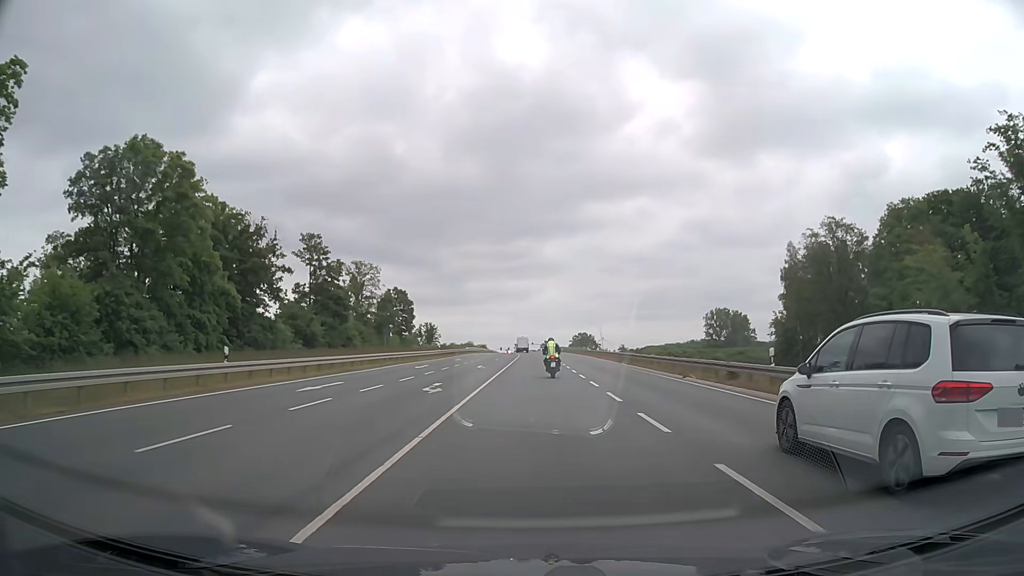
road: secondary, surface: asphalt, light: Day
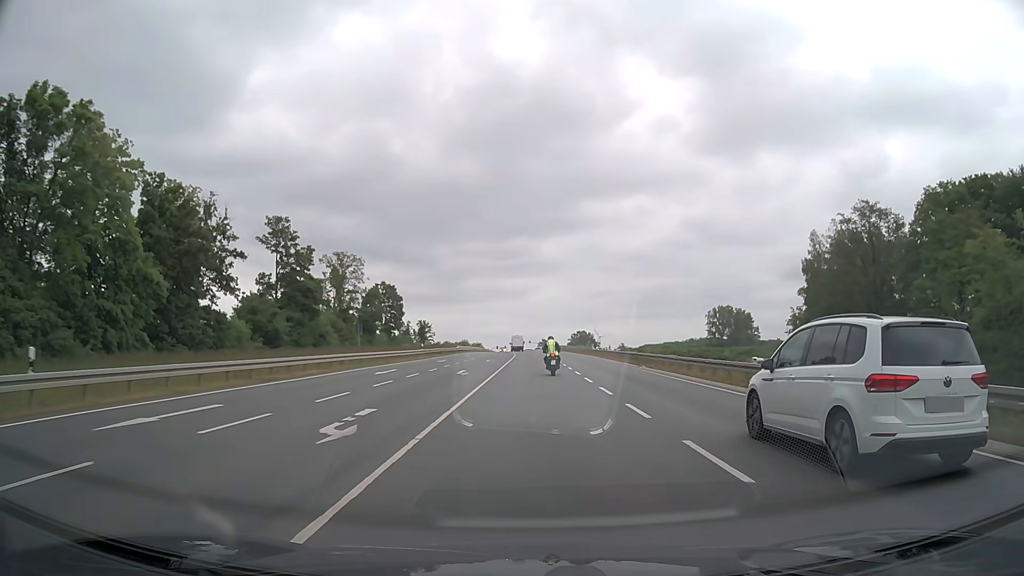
(0.0, +9.8) m; 0°
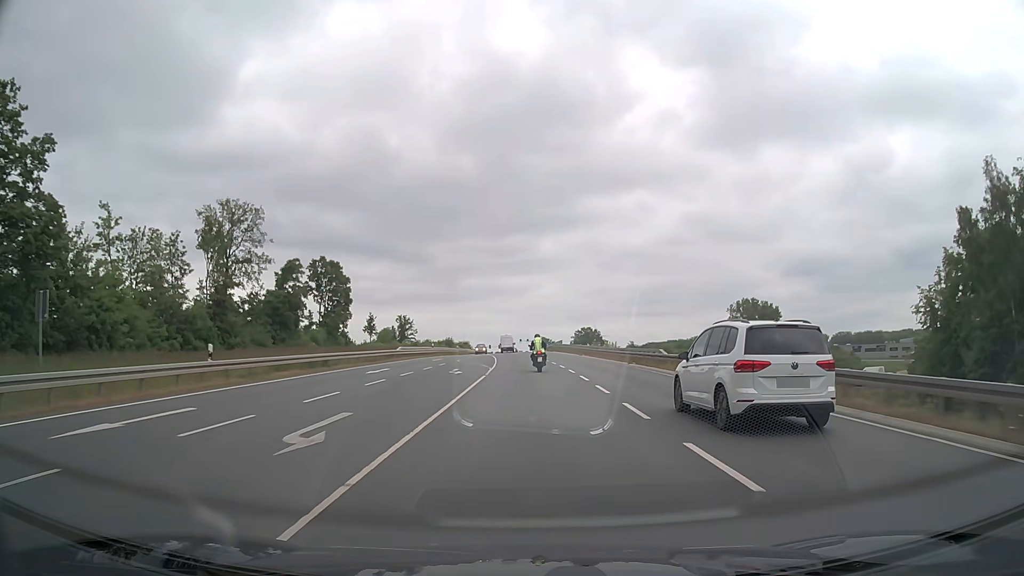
(+0.2, +41.2) m; 0°
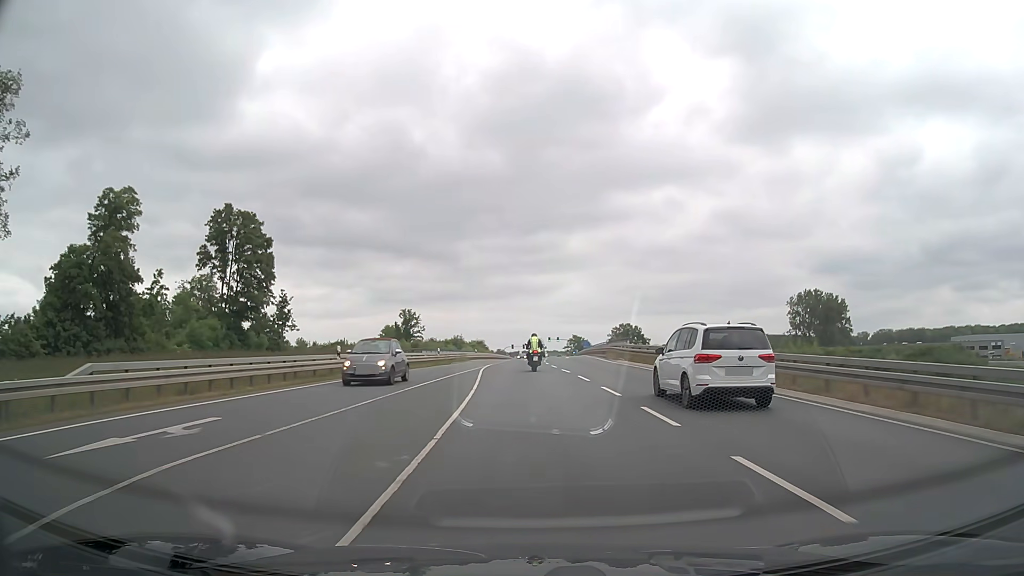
(-0.8, +41.6) m; -2°
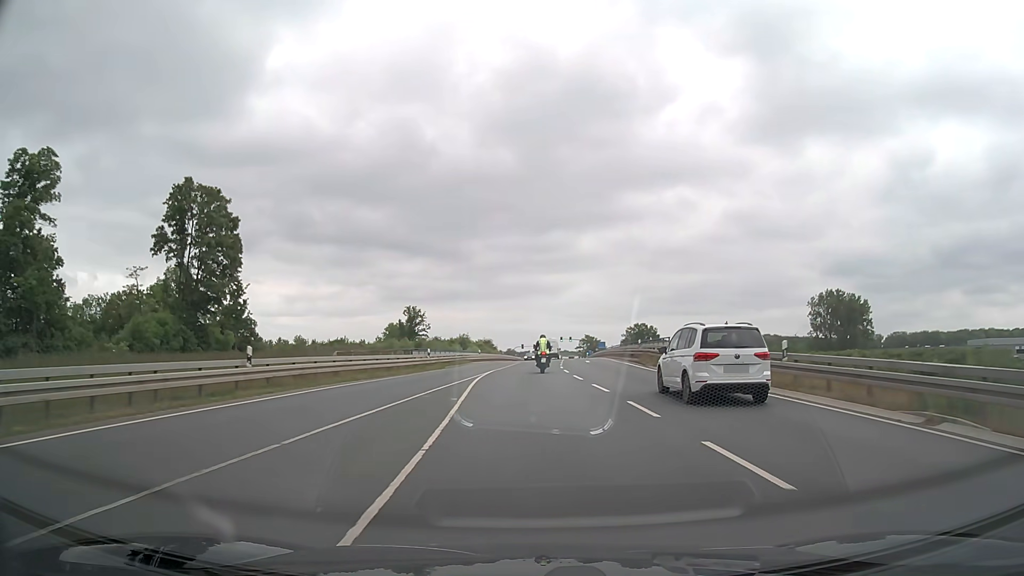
(-0.1, +10.3) m; -1°
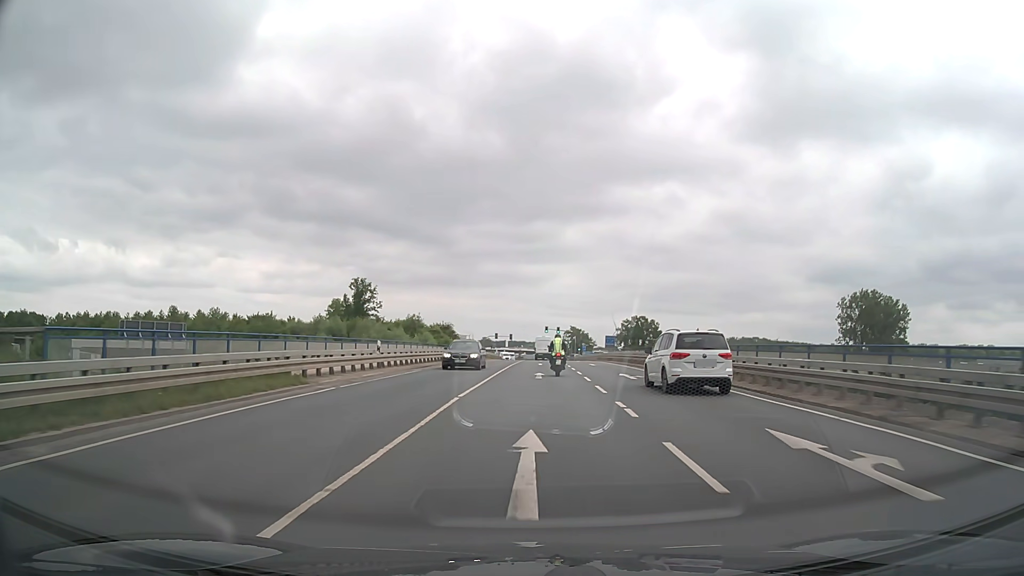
(+0.1, +40.4) m; +2°
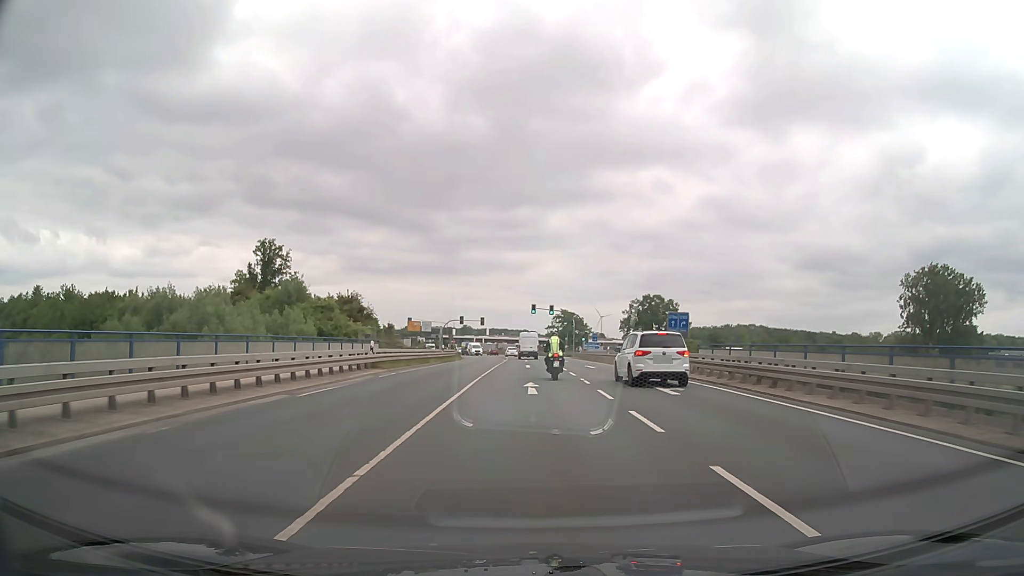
(+0.9, +47.9) m; +2°
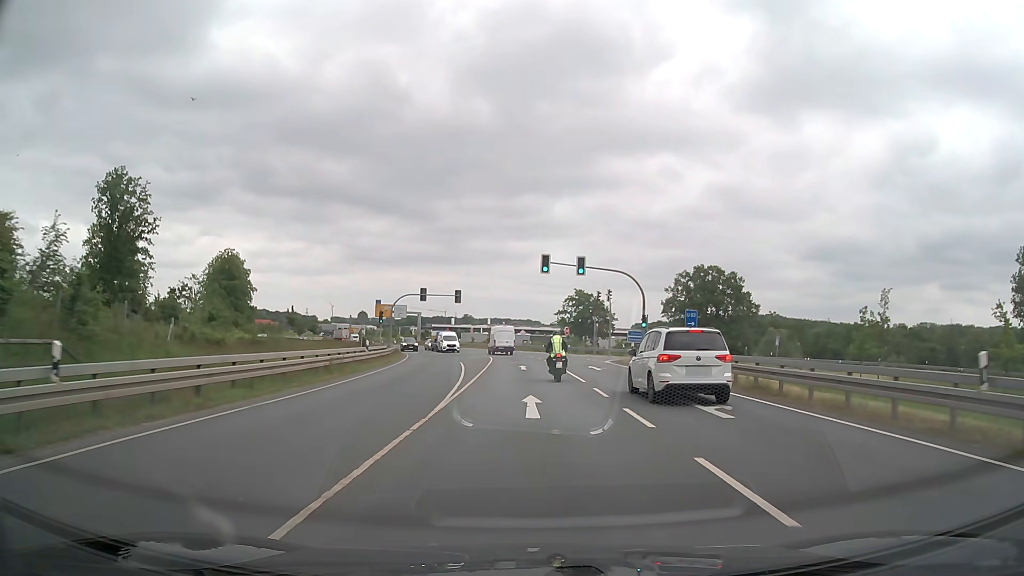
(0.0, +45.6) m; 0°
(0, +10) (0, +20) (0, +30) (0, +40) (-1, +50) (-2, +60) (-3, +70) (-6, +80) (-8, +89) (-11, +99) m
